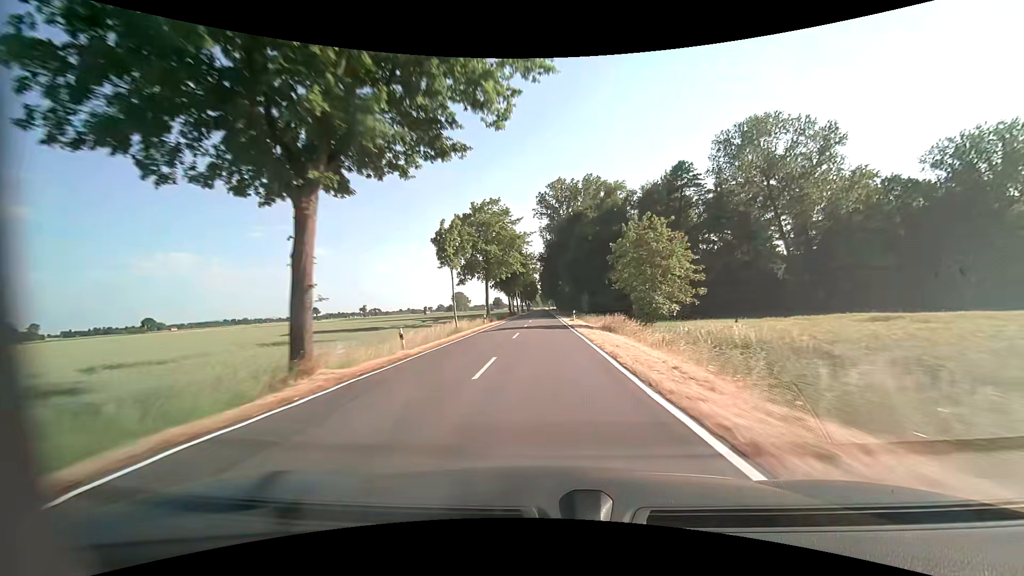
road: tertiary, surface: asphalt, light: Day
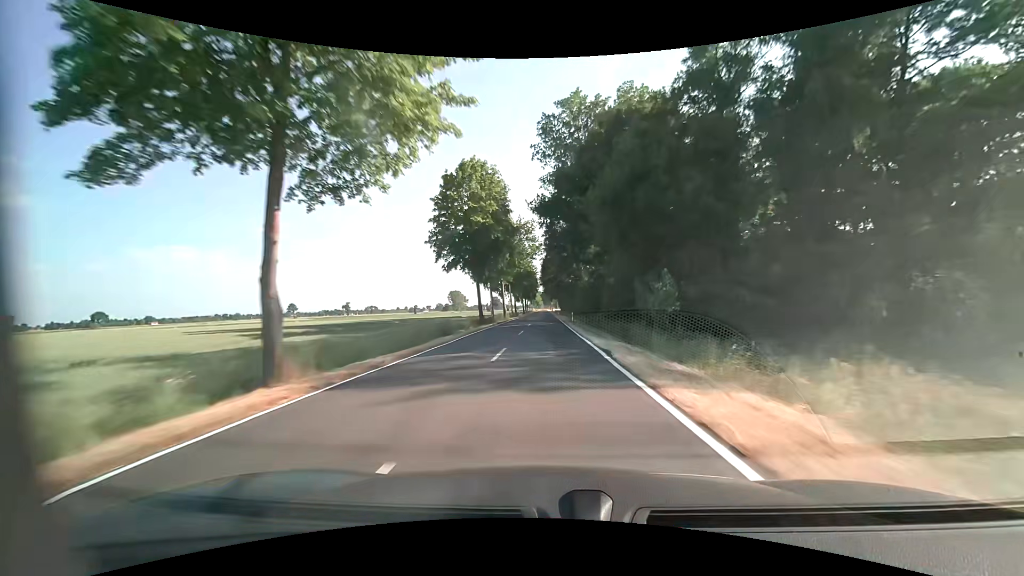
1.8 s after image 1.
(-0.4, +45.8) m; 0°
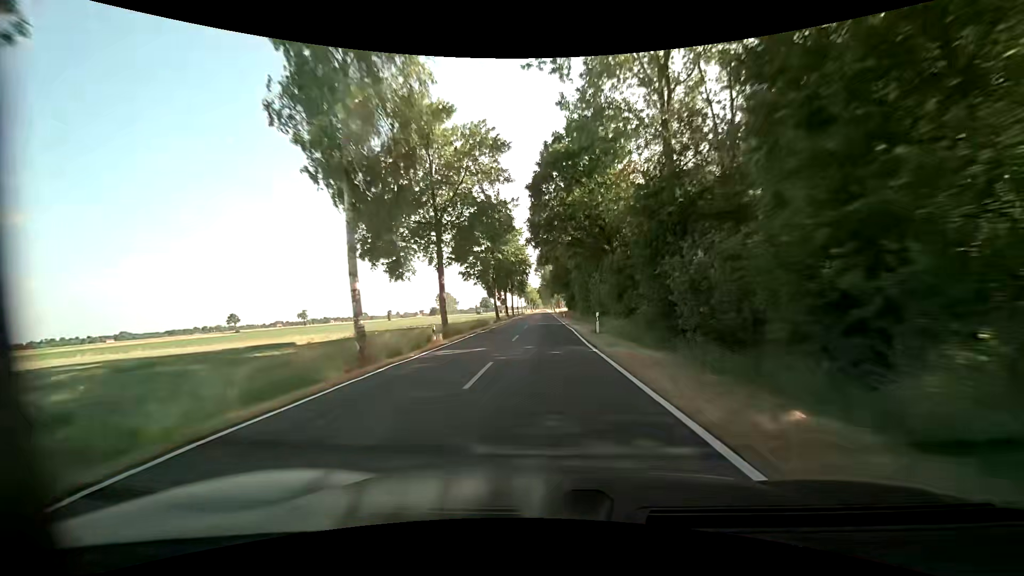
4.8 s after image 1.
(+0.1, +77.6) m; 0°
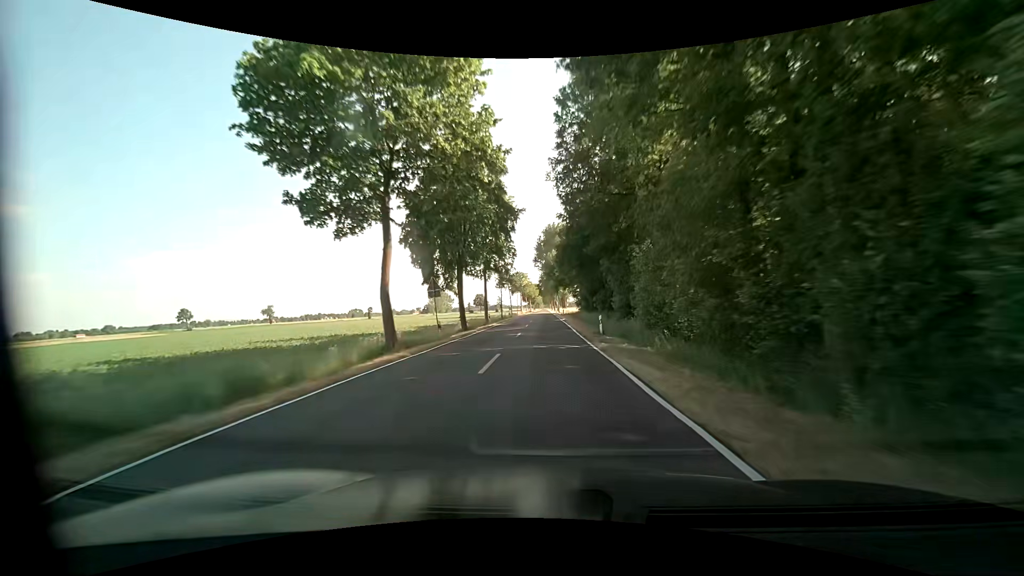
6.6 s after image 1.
(-0.1, +47.0) m; 0°
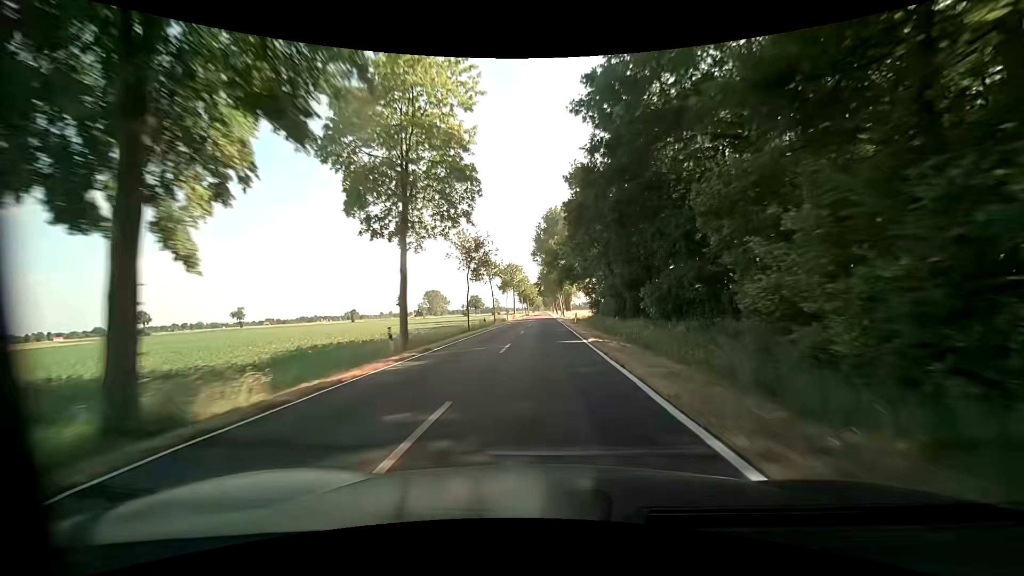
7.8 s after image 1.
(+0.1, +31.4) m; 0°
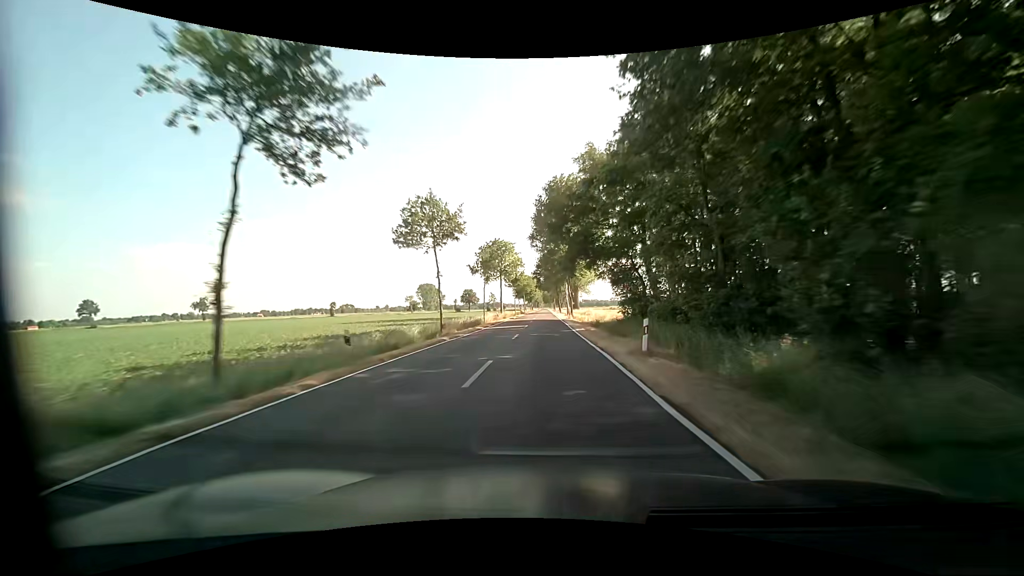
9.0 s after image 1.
(+0.3, +31.5) m; 0°
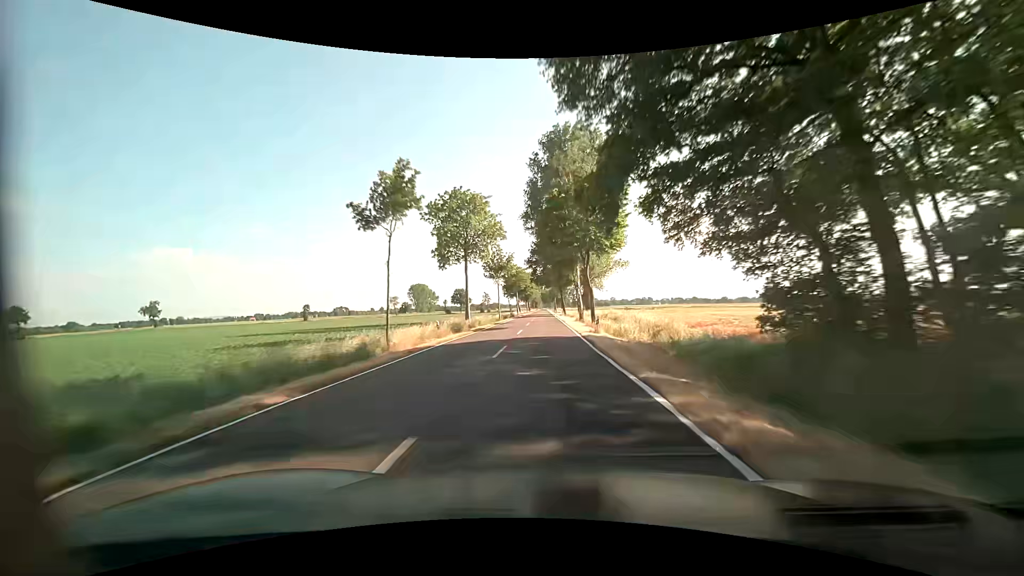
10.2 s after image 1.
(+0.1, +31.5) m; 0°
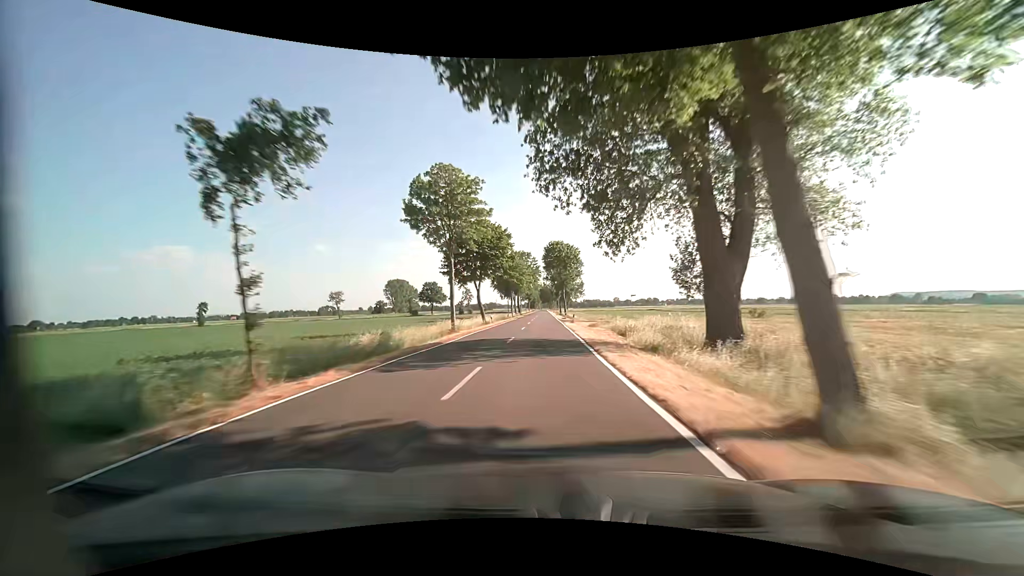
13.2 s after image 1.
(+0.1, +79.0) m; 0°
(0, +10) (0, +20) (0, +30) (0, +40) (0, +50) (0, +60) (0, +70) (0, +80) (0, +90) (0, +100) m
